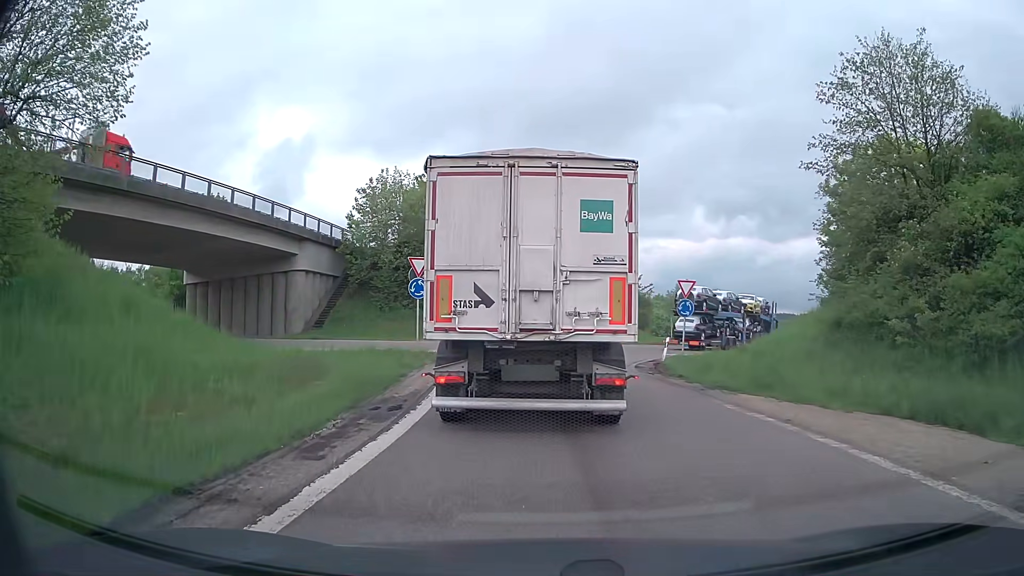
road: trunk_link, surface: asphalt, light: Day
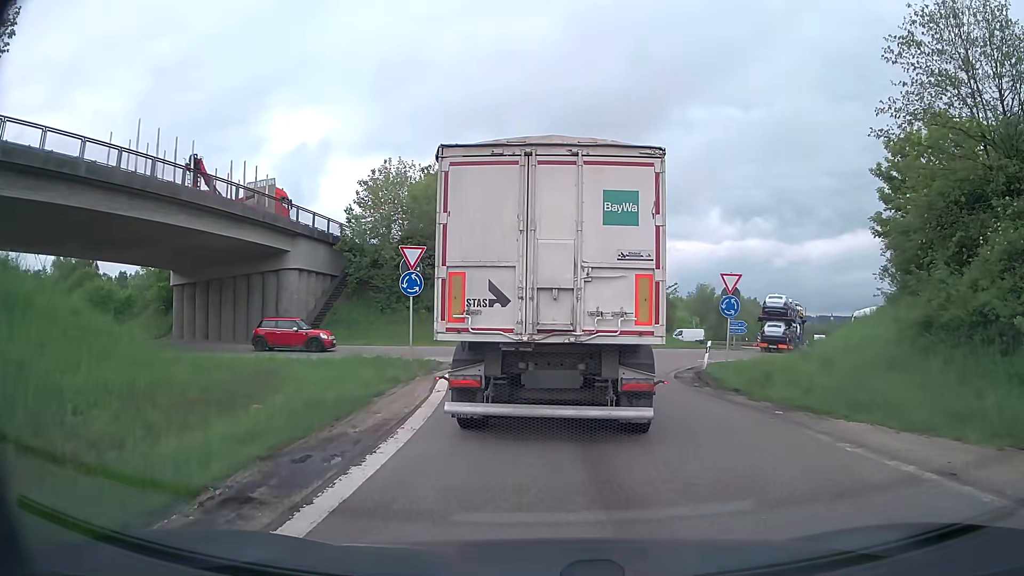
(0.0, +4.3) m; -1°
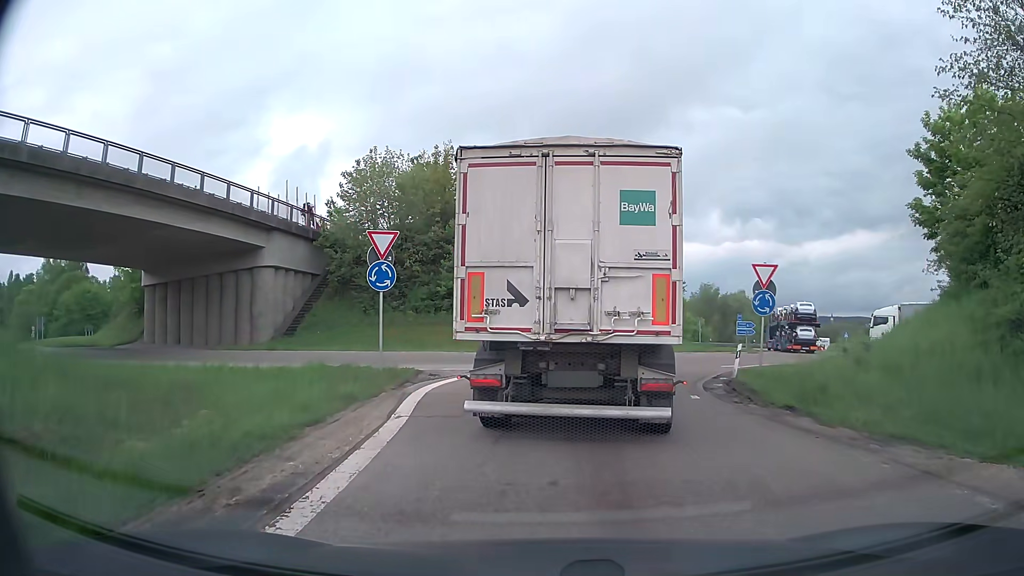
(0.0, +3.8) m; +1°
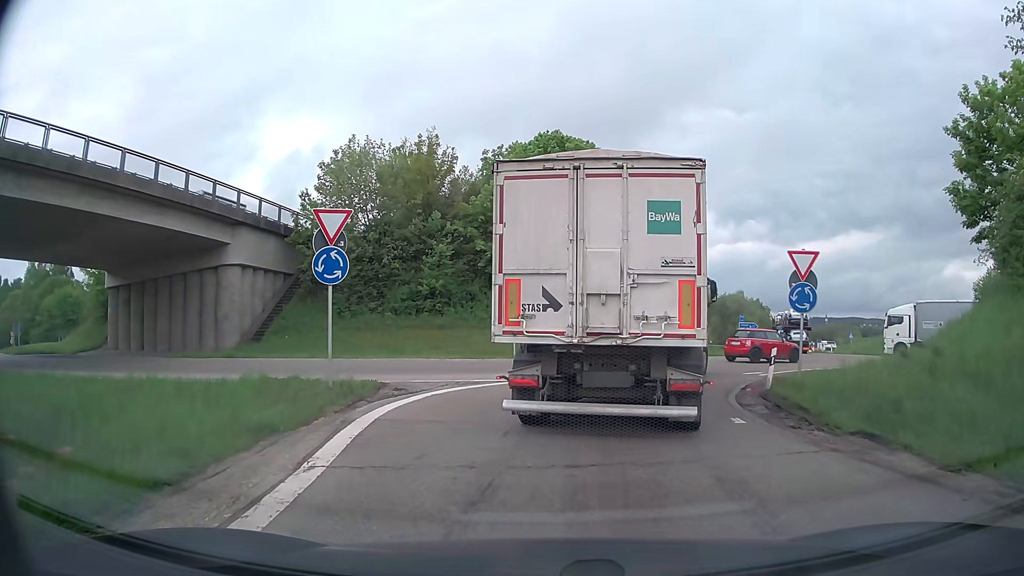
(0.0, +3.7) m; 0°
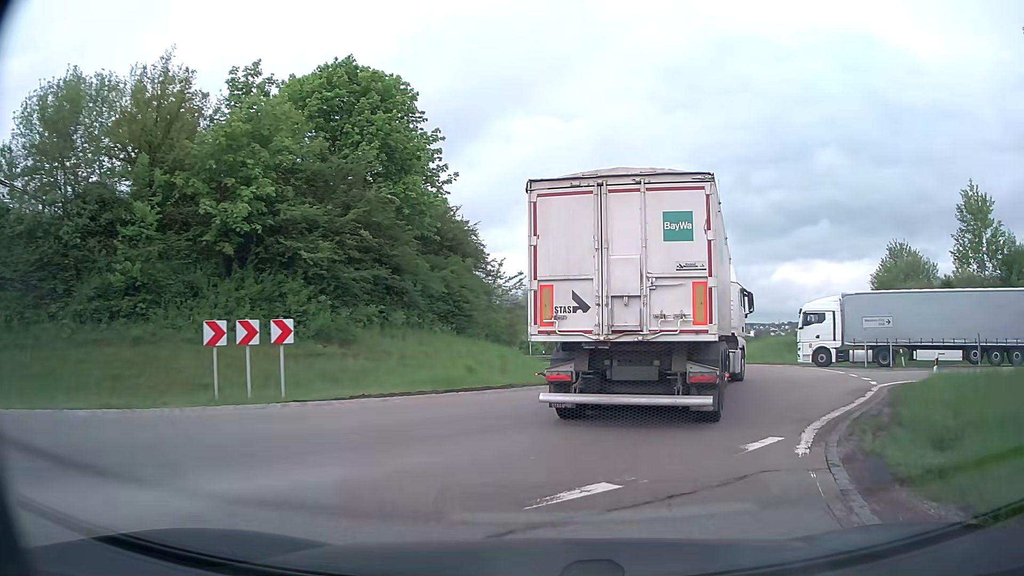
(+1.5, +14.1) m; +15°
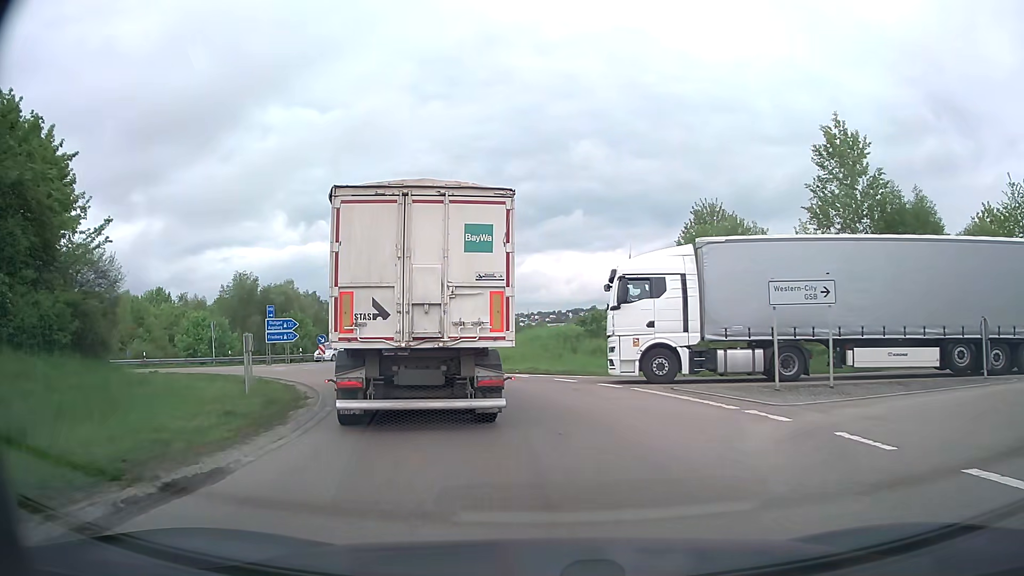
(+4.8, +18.4) m; +22°
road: primary
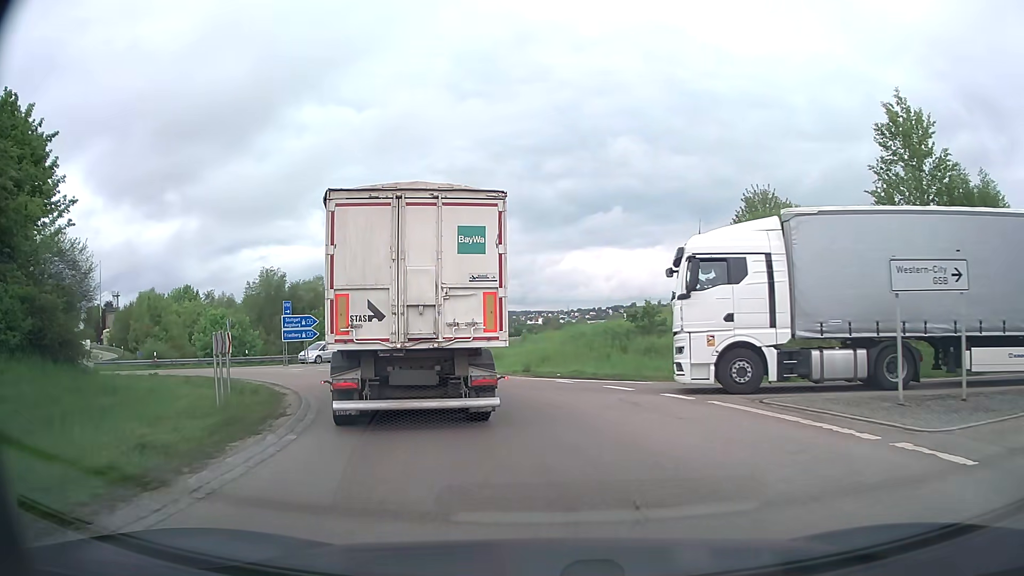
(-0.1, +4.2) m; -4°
(-1, +10) (-4, +19) (-7, +29) (-9, +39) (-10, +49) (-9, +59) (-10, +69) (-11, +78) (-13, +88) (-15, +98) m
